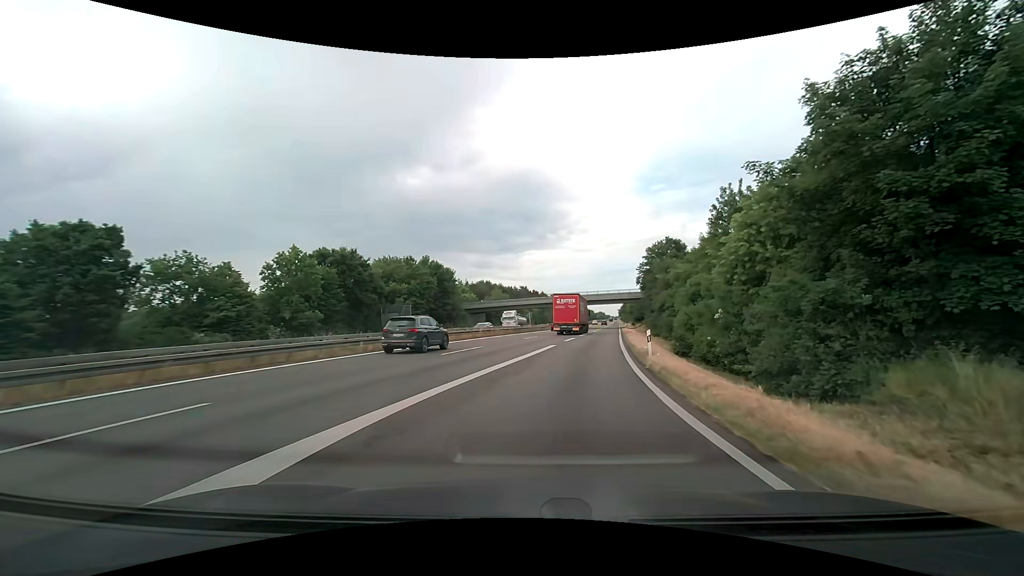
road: trunk_link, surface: asphalt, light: Day
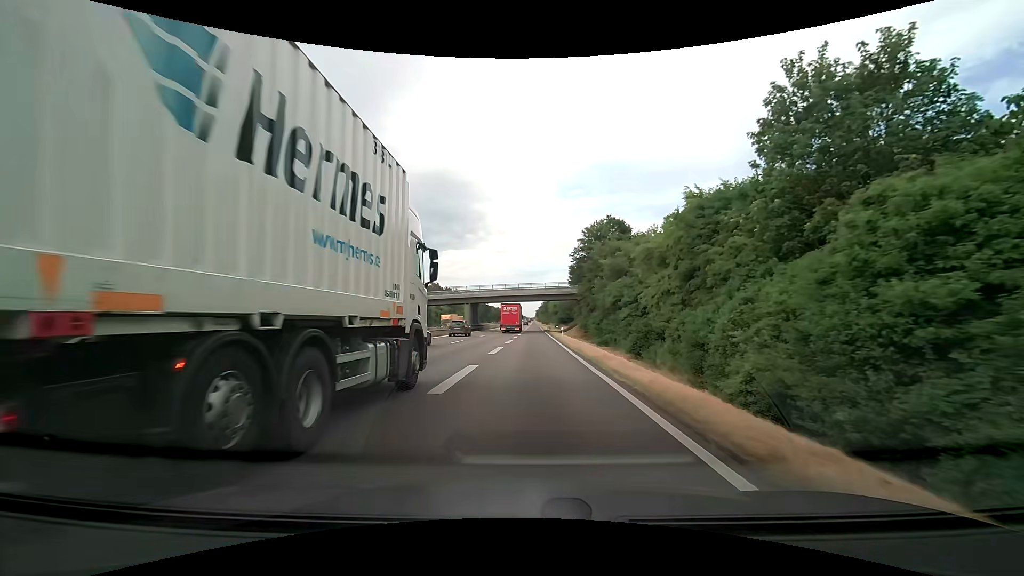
(+2.3, +24.2) m; +10°
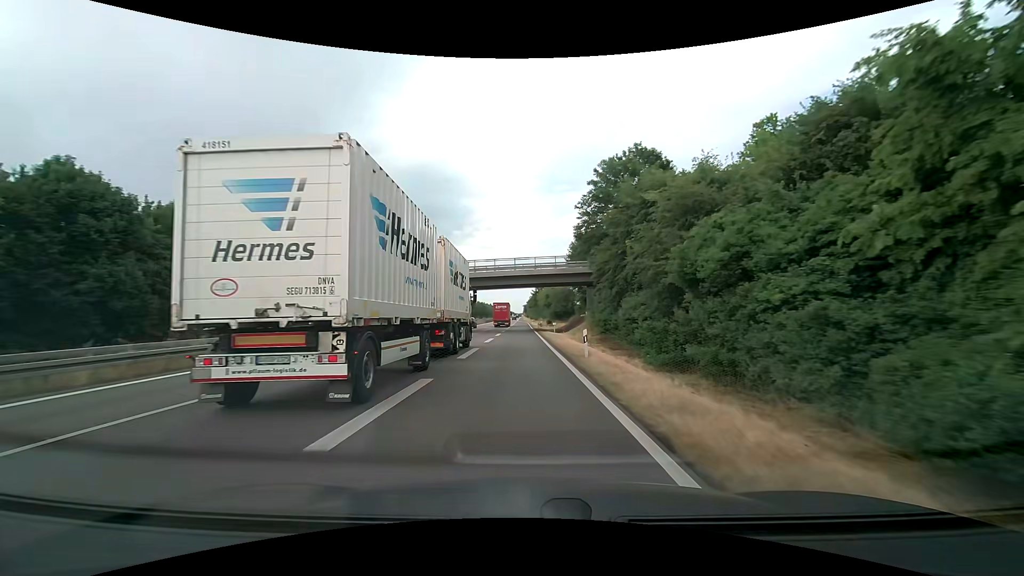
(+0.6, +28.4) m; +1°
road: trunk
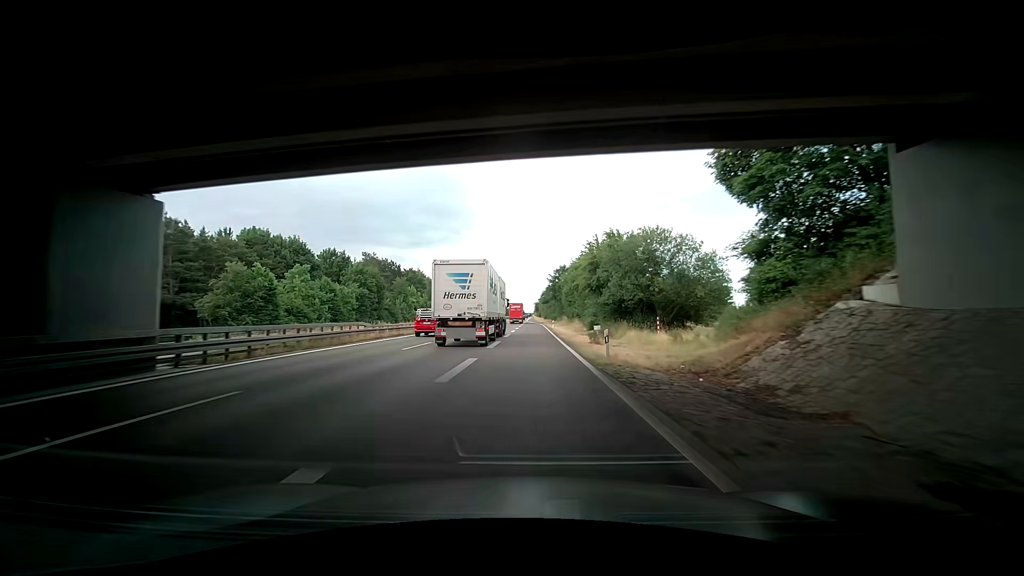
(-0.7, +55.6) m; -1°
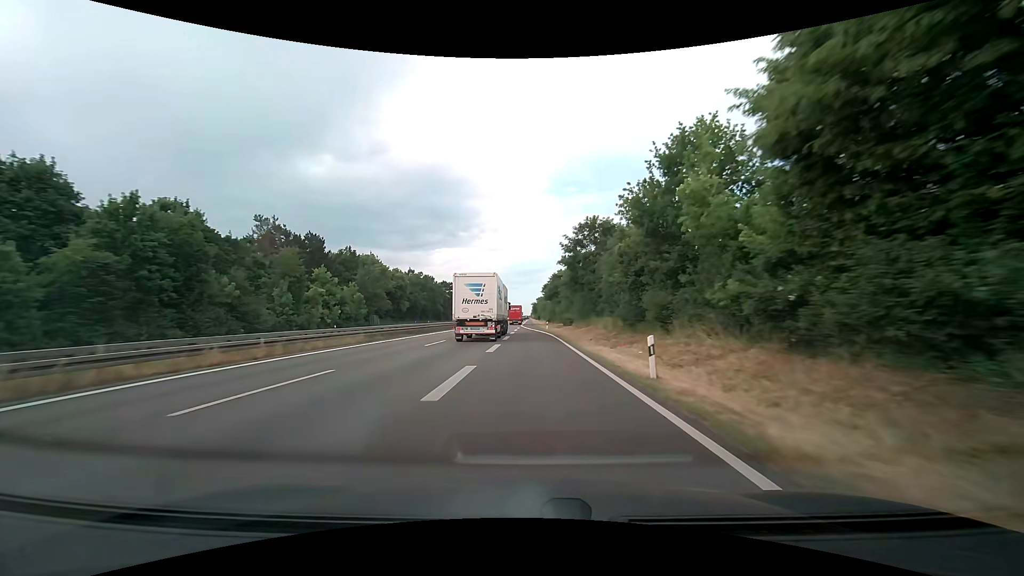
(0.0, +50.8) m; 0°
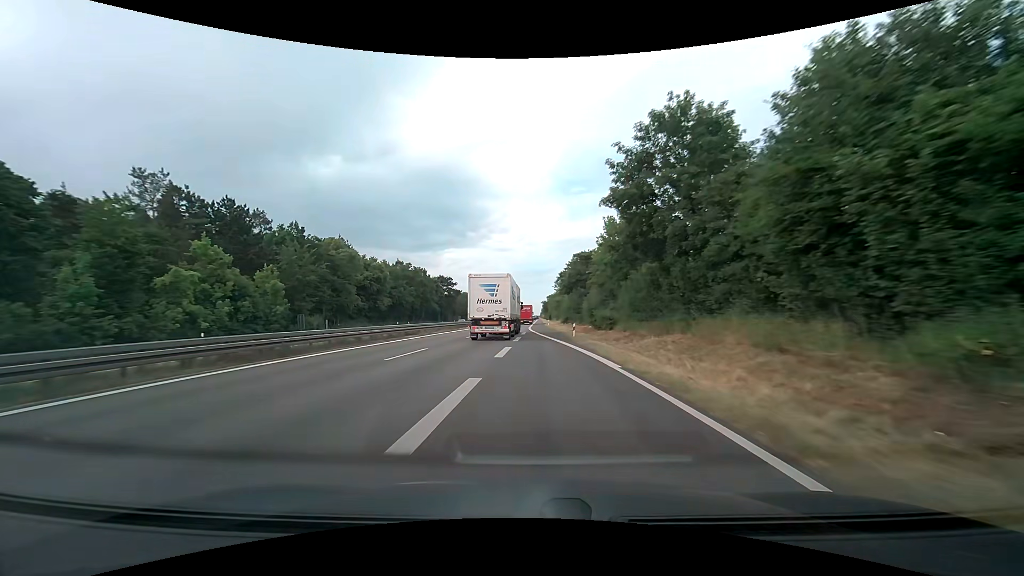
(-0.1, +27.4) m; -1°
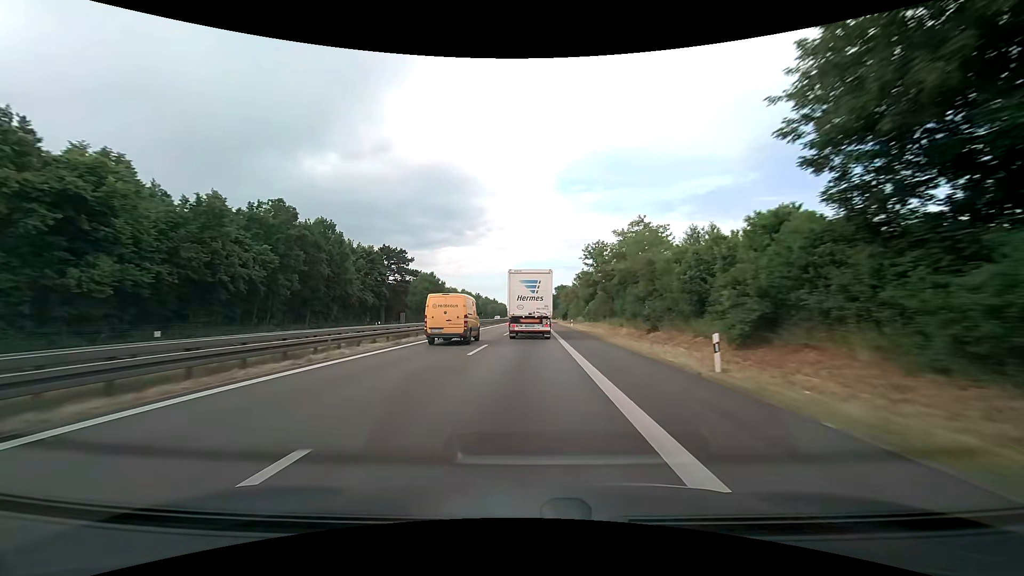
(-1.1, +71.9) m; 0°
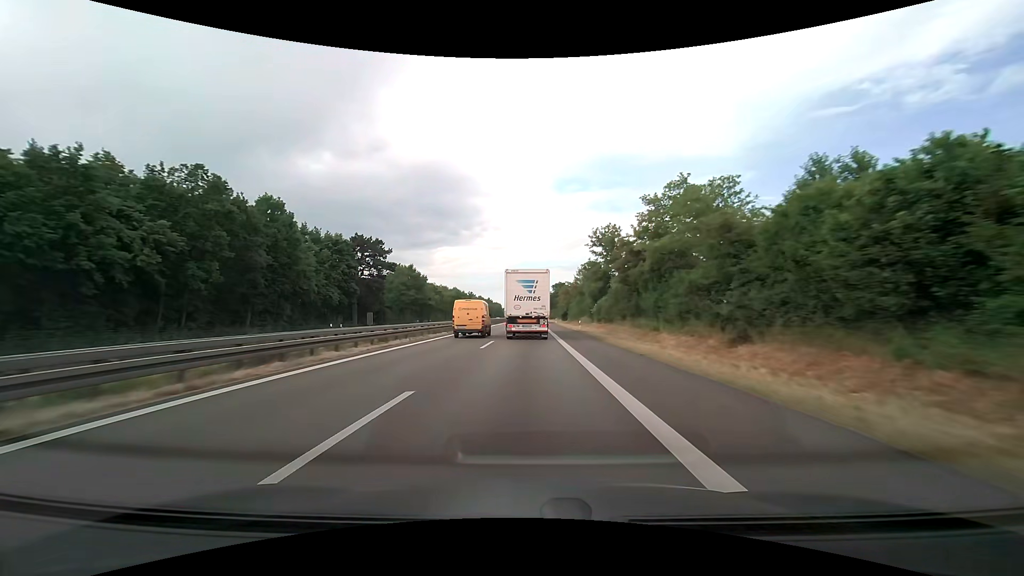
(+0.1, +14.3) m; +1°
(0, +10) (0, +20) (0, +30) (0, +40) (0, +50) (0, +60) (0, +70) (0, +80) (+1, +90) (+1, +100) m
